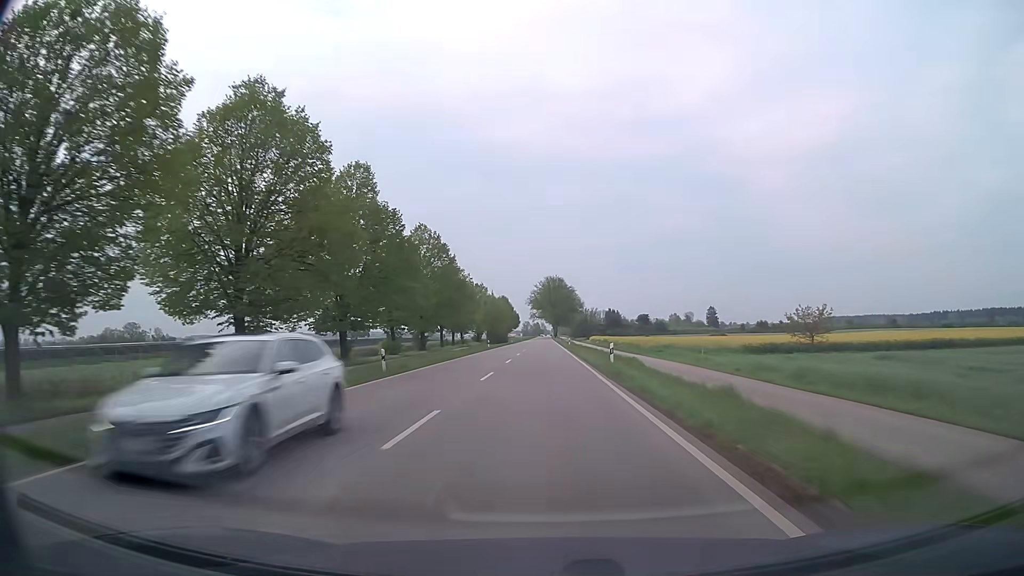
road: secondary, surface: asphalt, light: Day
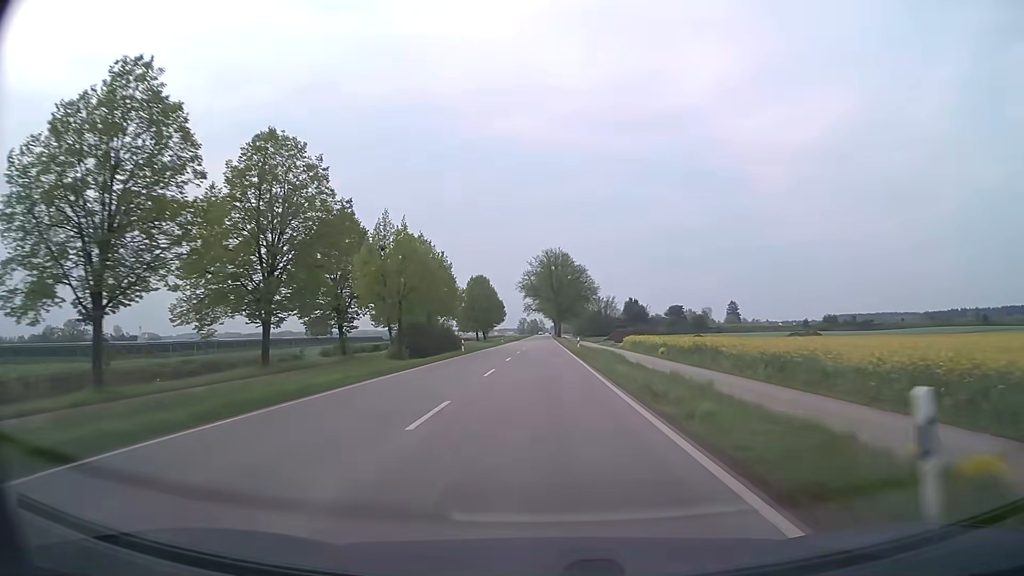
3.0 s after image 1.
(+0.2, +70.6) m; 0°
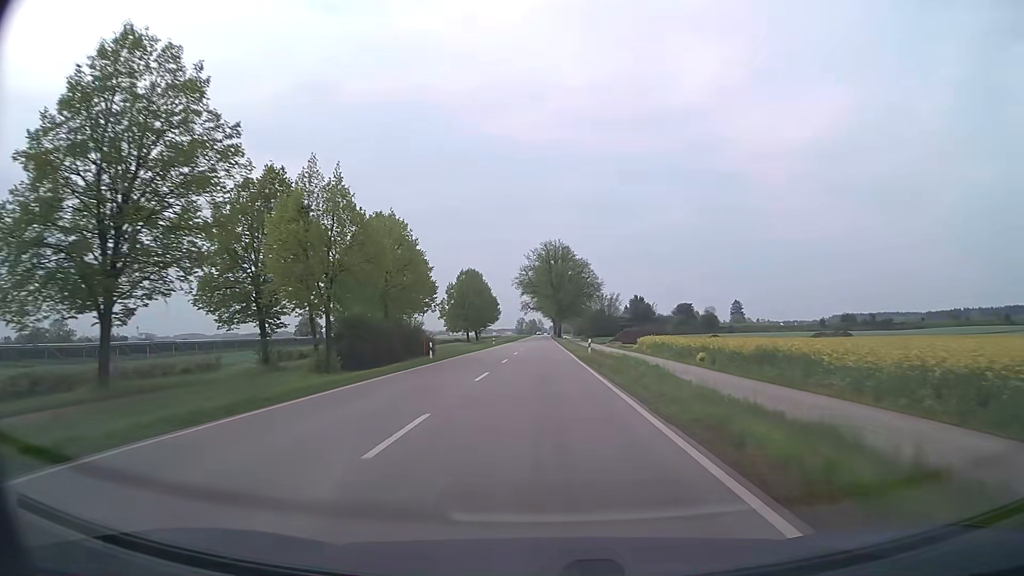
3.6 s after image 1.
(0.0, +14.2) m; 0°
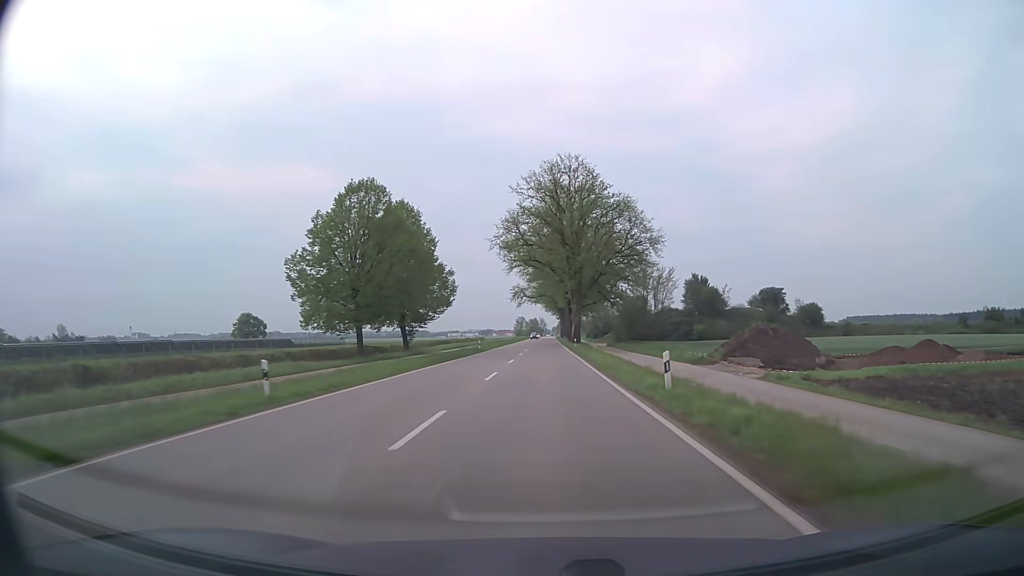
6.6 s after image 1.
(-0.1, +71.6) m; 0°
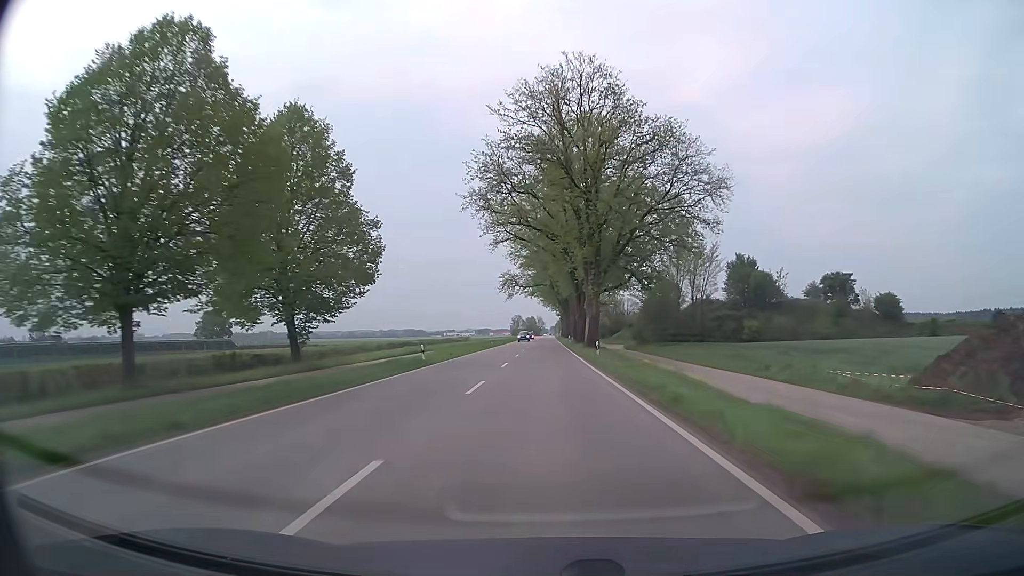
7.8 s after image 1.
(+0.1, +28.8) m; 0°
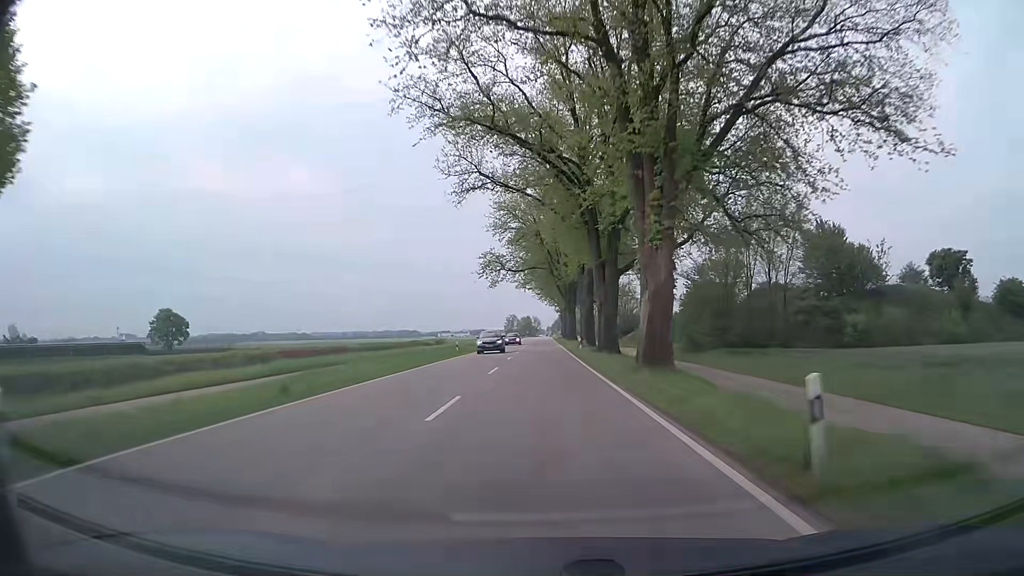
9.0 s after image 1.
(+0.1, +28.7) m; 0°
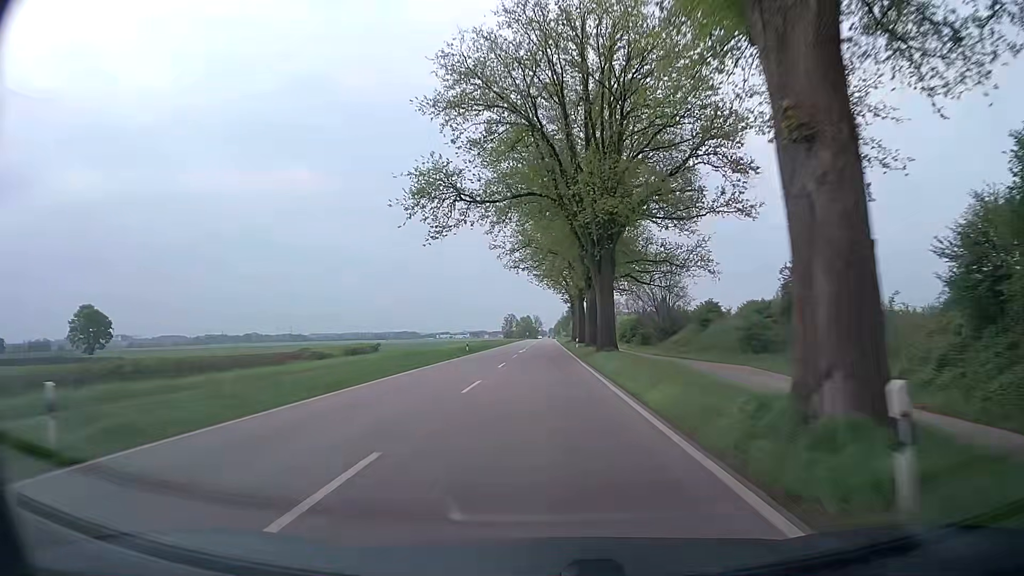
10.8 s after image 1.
(-0.1, +42.9) m; 0°
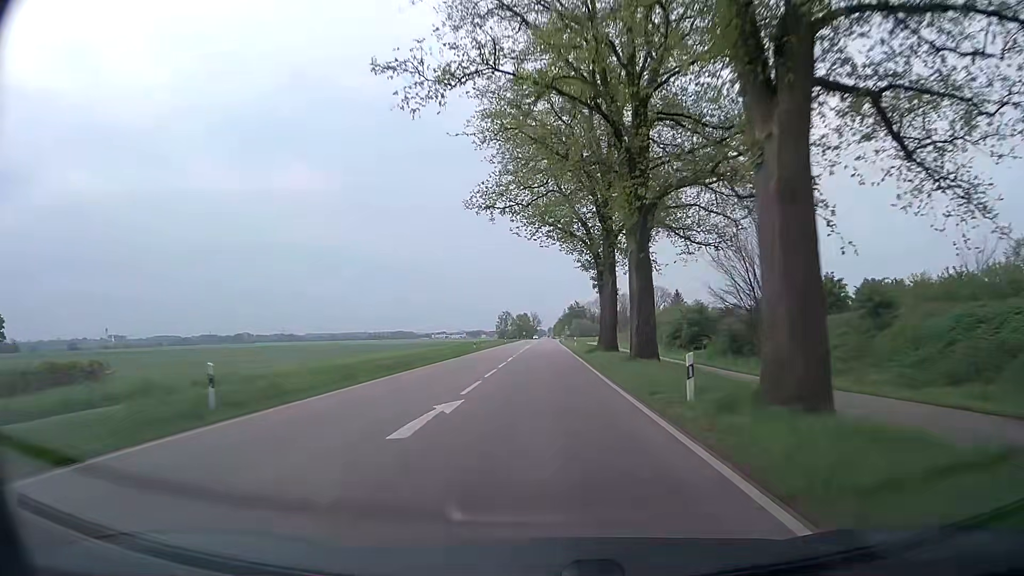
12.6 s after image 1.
(+0.2, +42.7) m; +1°
(0, +10) (0, +20) (0, +30) (0, +40) (0, +50) (0, +60) (0, +70) (0, +80) (0, +90) (0, +100) m
